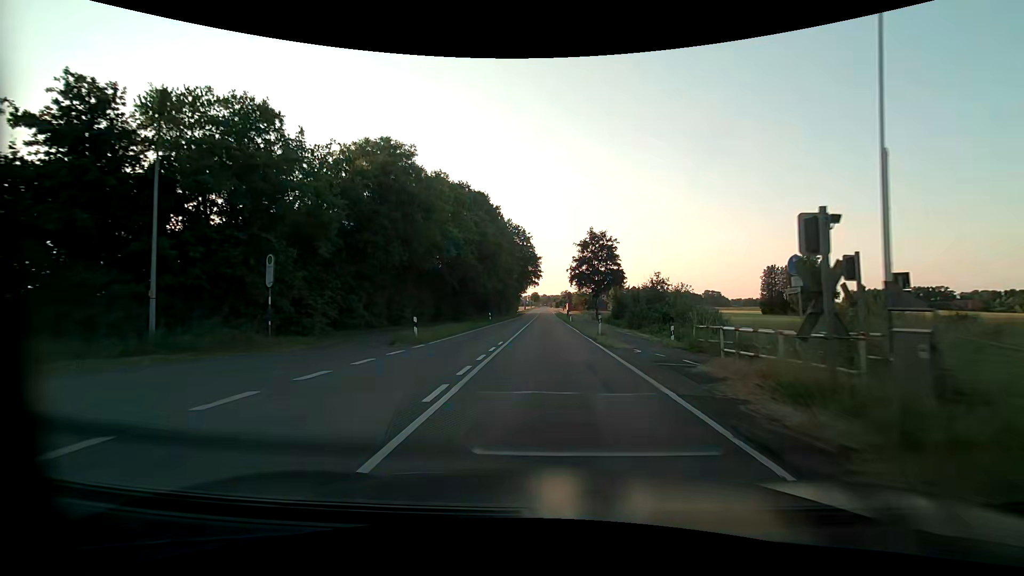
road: tertiary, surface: asphalt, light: Day
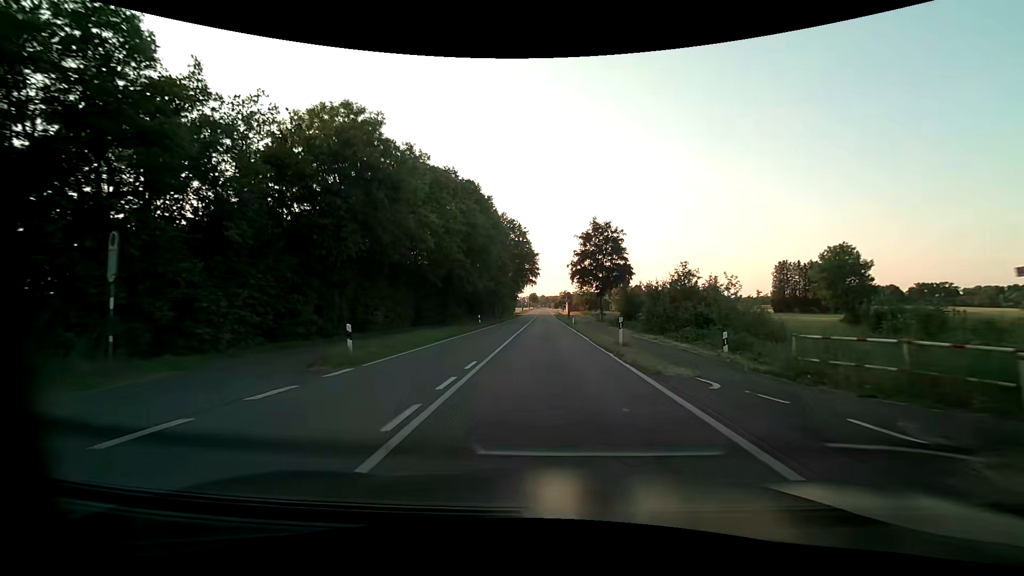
(0.0, +7.7) m; -1°
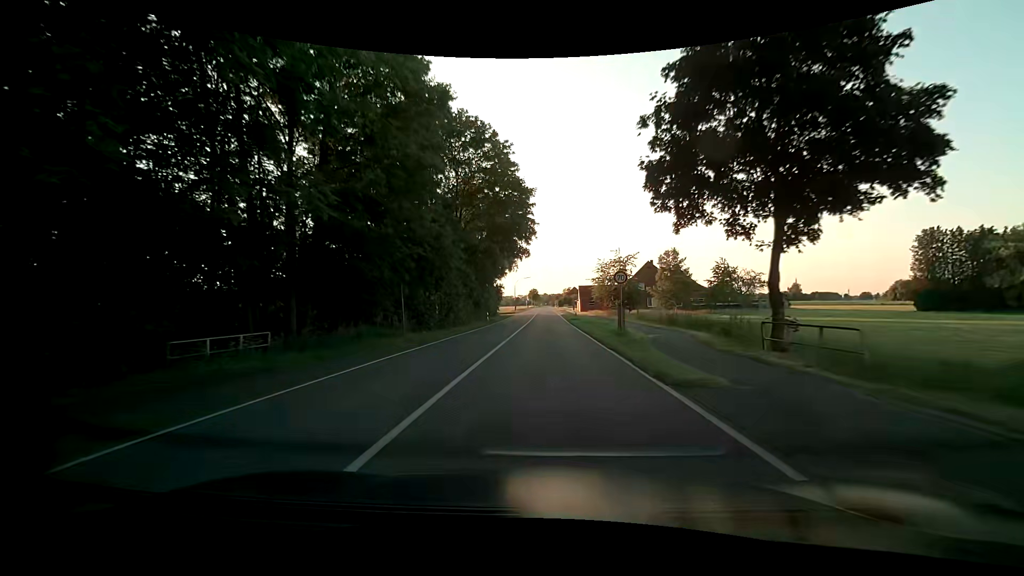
(+0.1, +45.8) m; 0°
(0, +10) (0, +20) (0, +30) (0, +40) (0, +50) (0, +60) (0, +70) (0, +80) (0, +90) (0, +100) m
